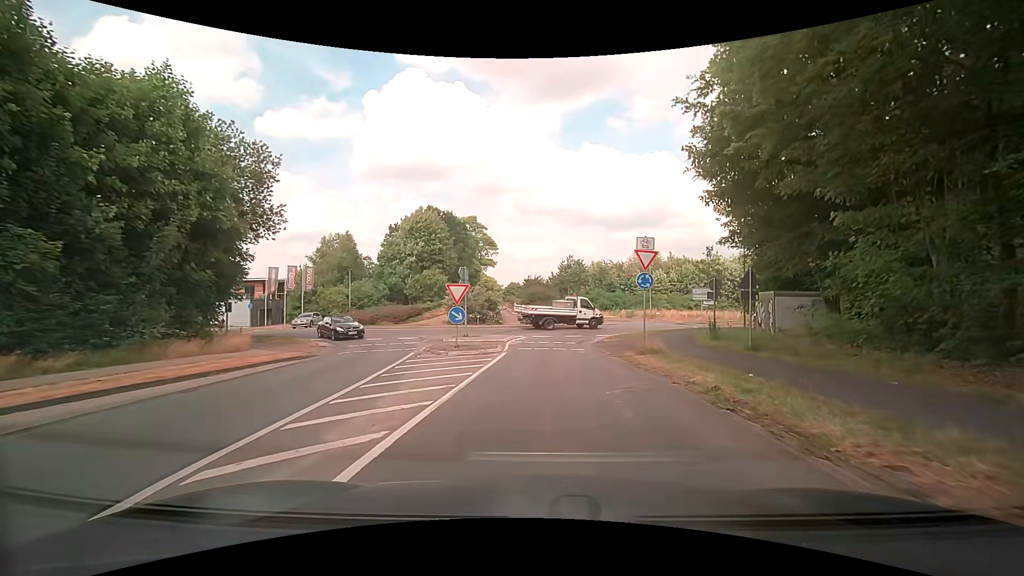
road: secondary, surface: asphalt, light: Day
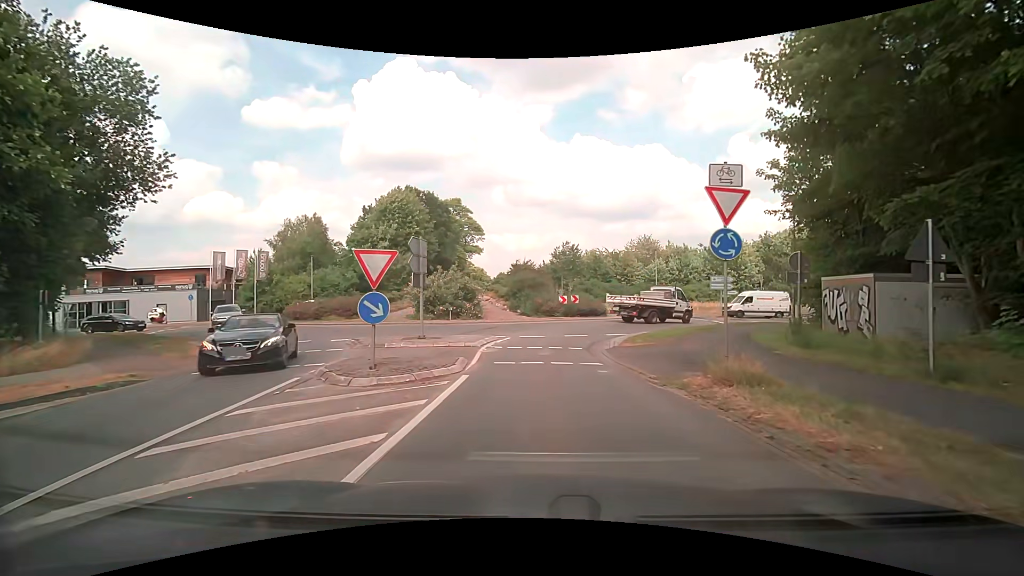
(+0.1, +7.9) m; +3°
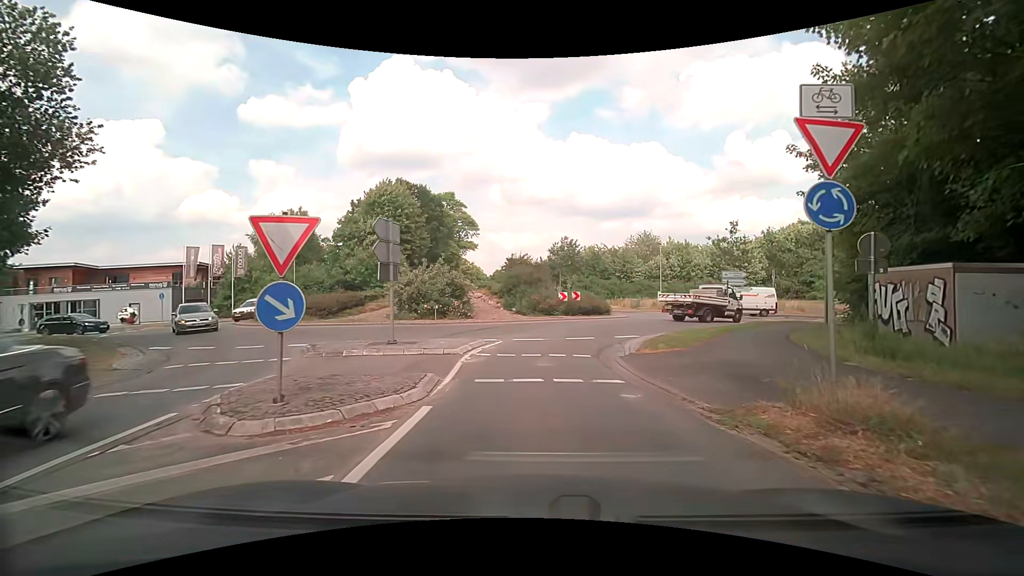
(0.0, +3.2) m; 0°
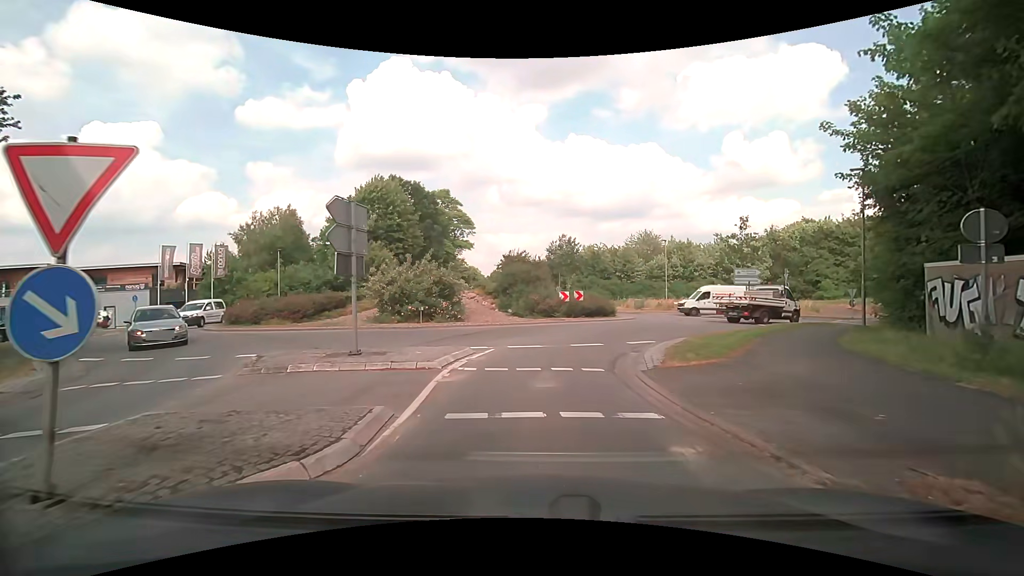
(-0.1, +2.8) m; -1°
